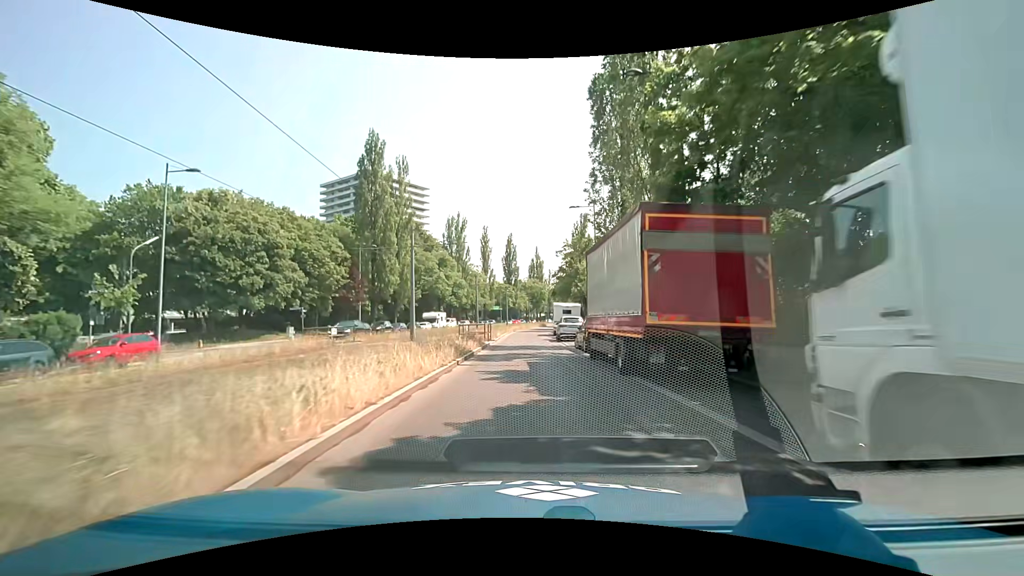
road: secondary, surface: asphalt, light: Day
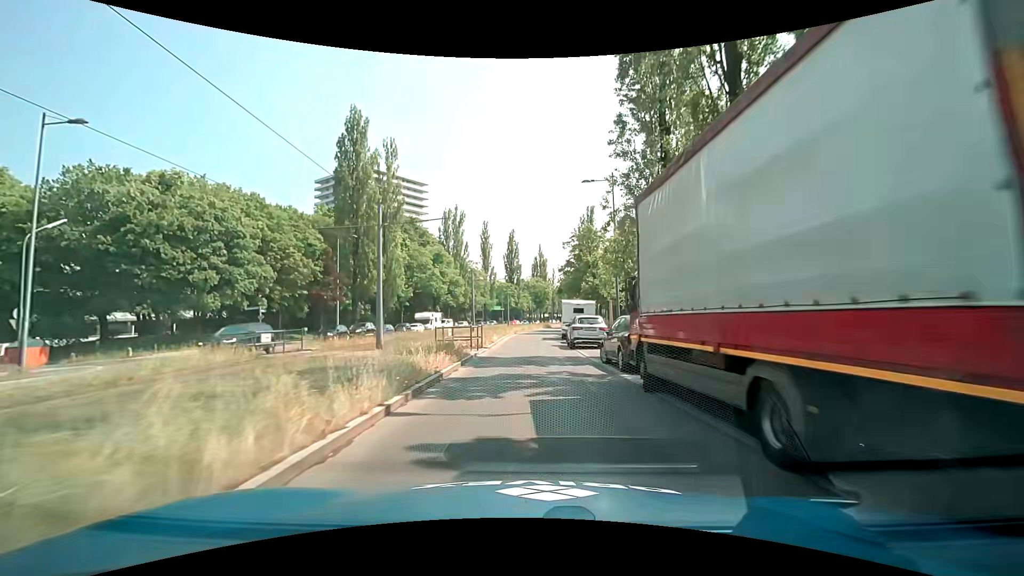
(0.0, +7.6) m; 0°
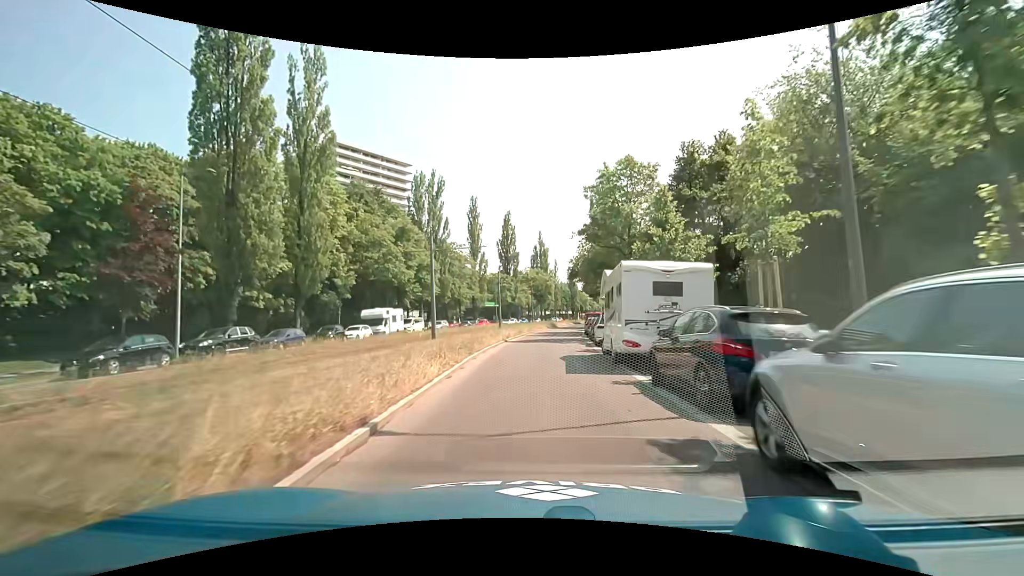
(-0.2, +22.8) m; -1°
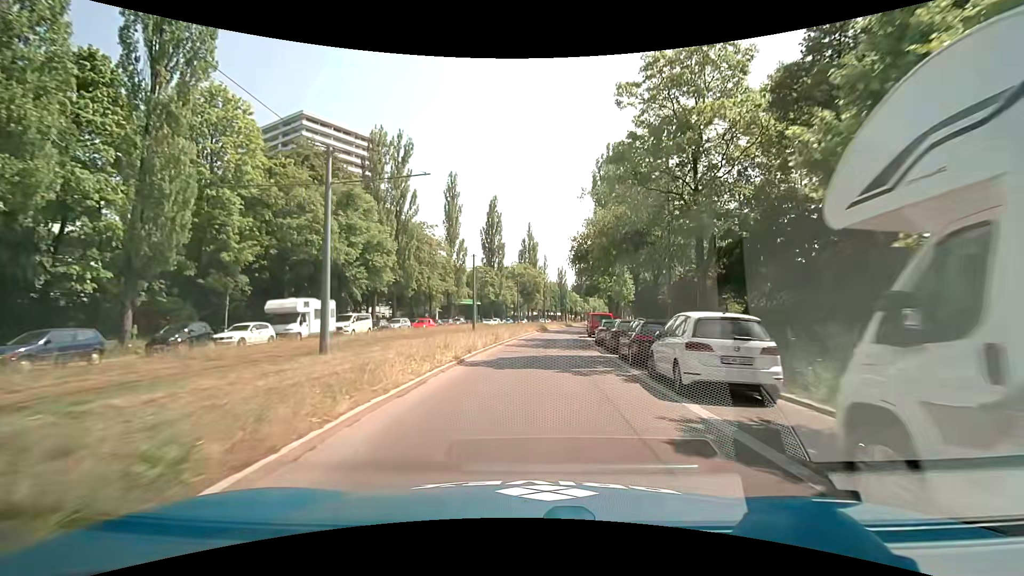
(+0.3, +15.2) m; +2°
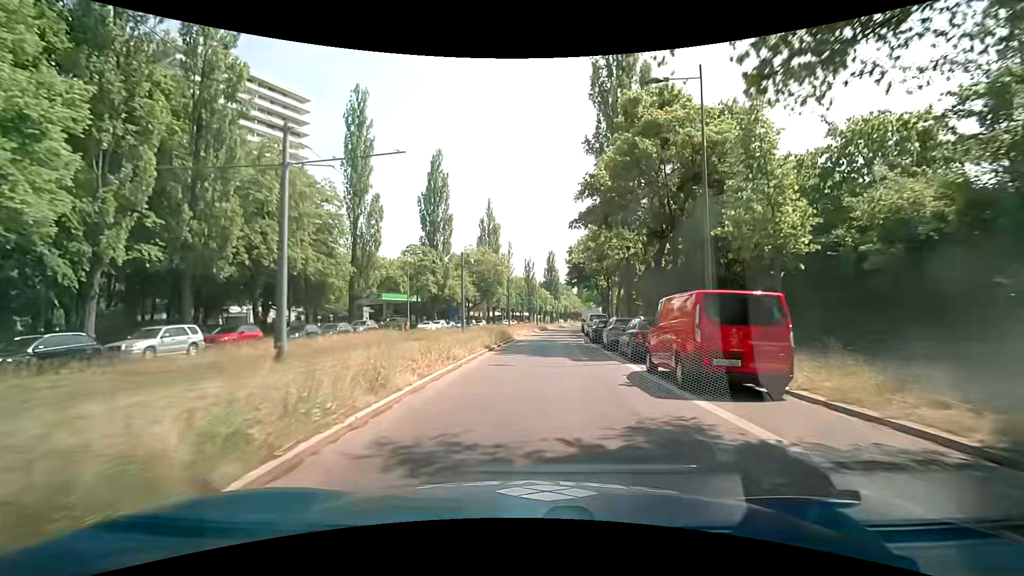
(+0.8, +30.5) m; +4°
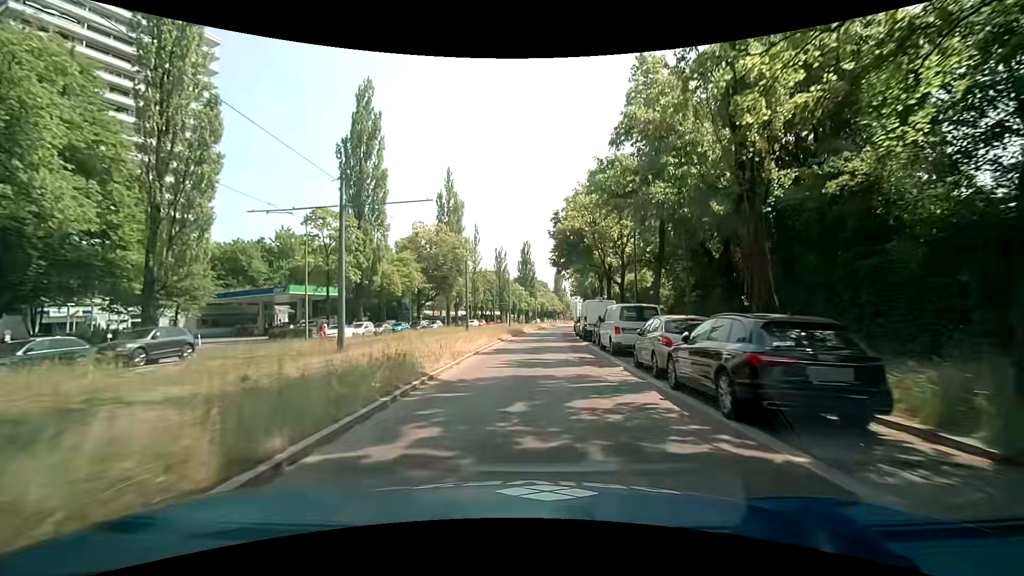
(+0.6, +22.9) m; +3°
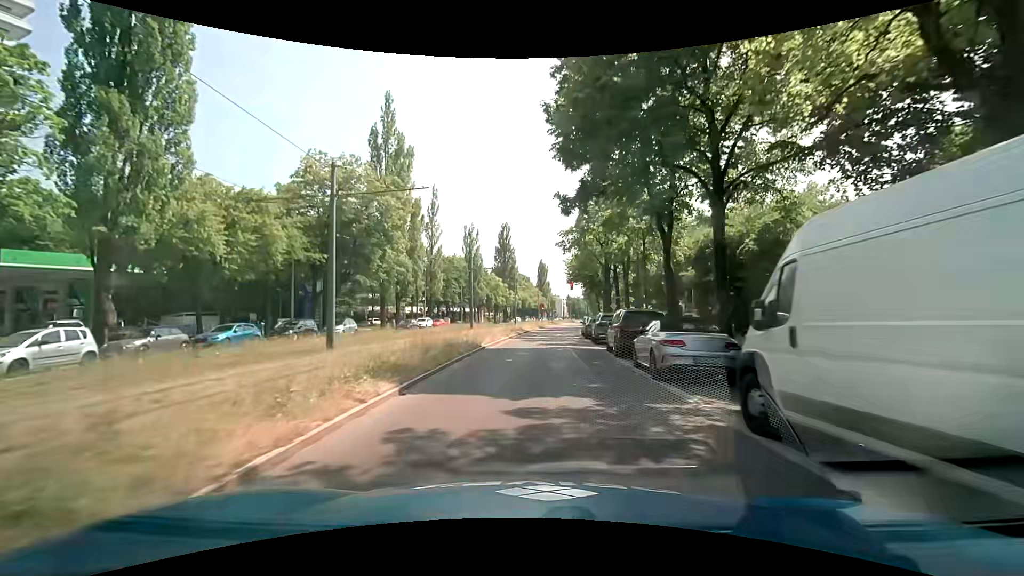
(+0.5, +29.3) m; +2°
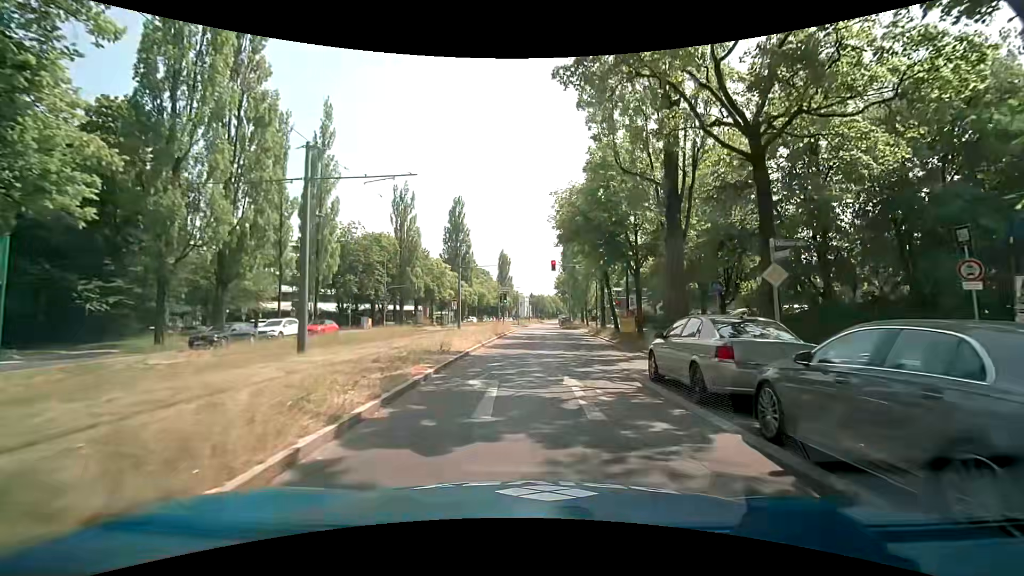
(+0.4, +29.7) m; +4°
